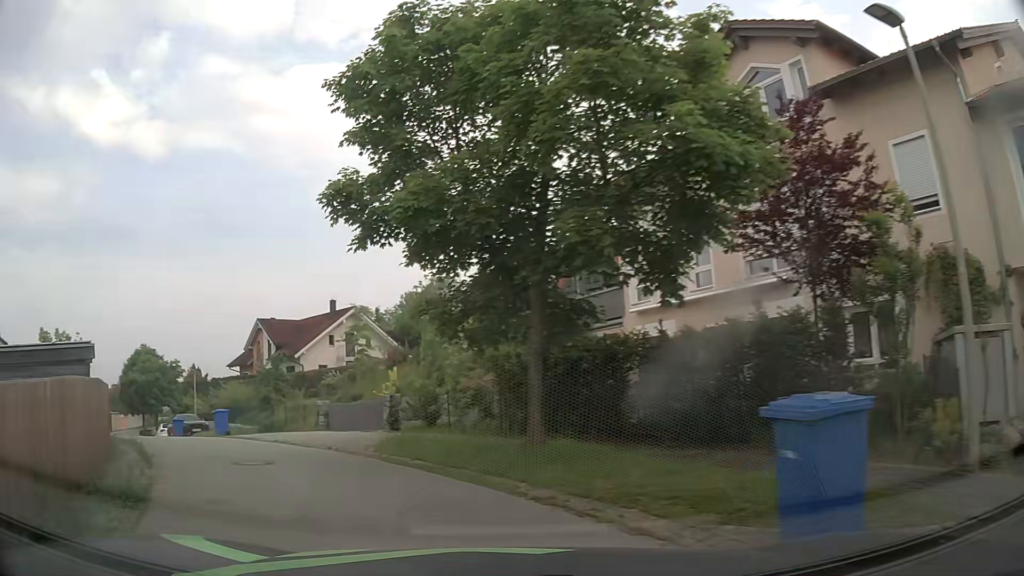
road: residential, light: Day
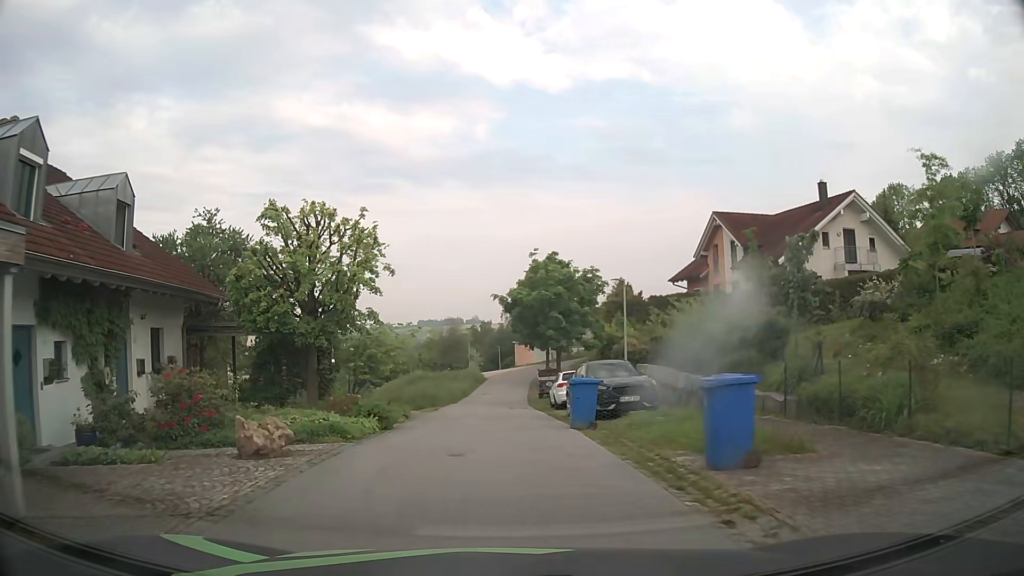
(-8.3, +18.1) m; -38°
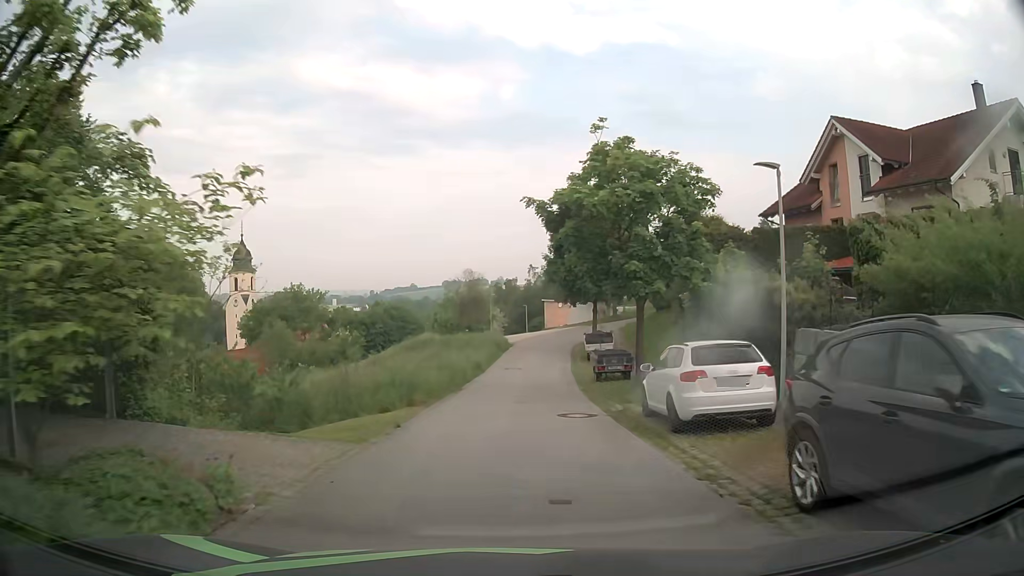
(-0.4, +14.3) m; -2°
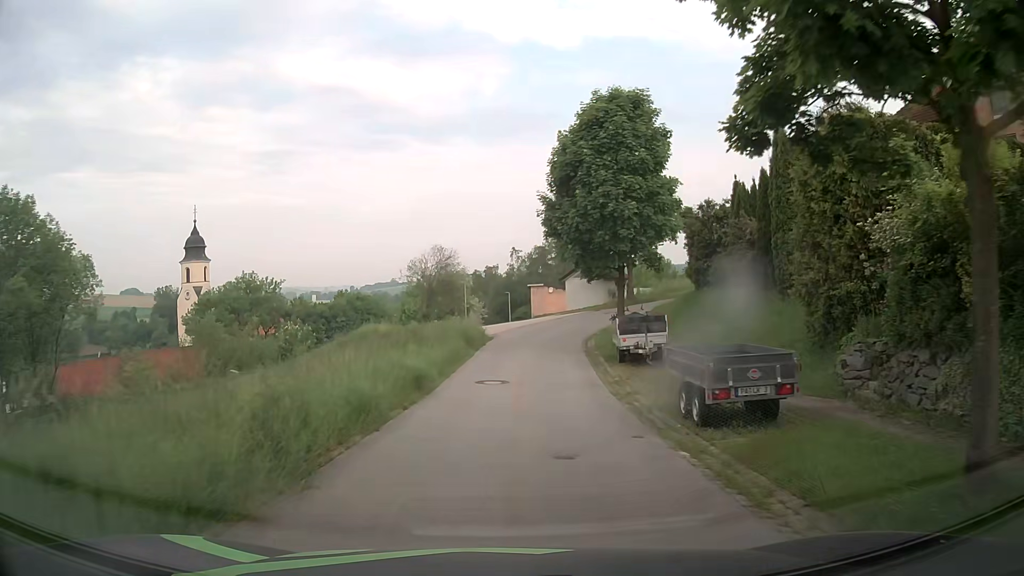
(+0.2, +14.7) m; +1°
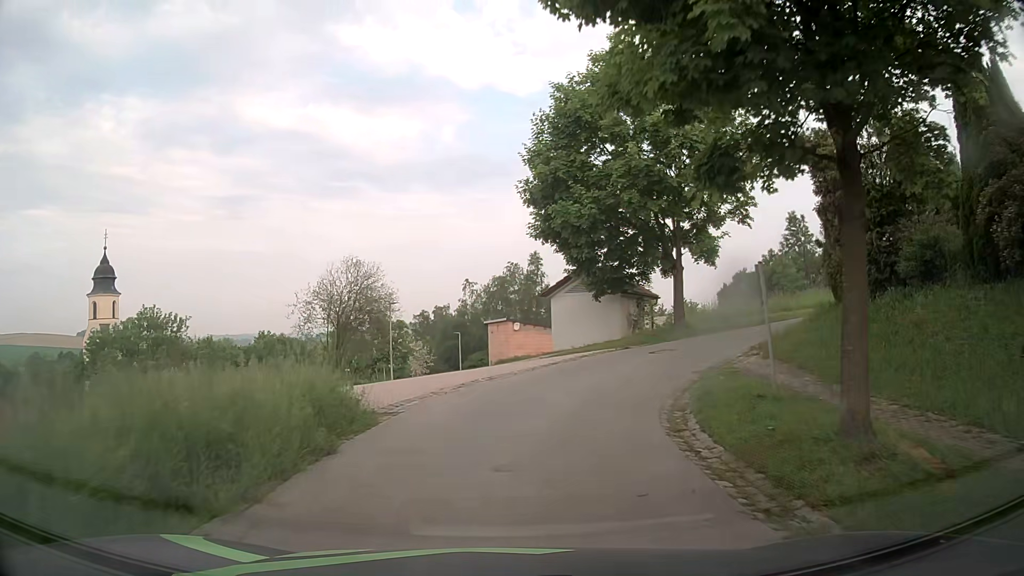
(+0.5, +19.5) m; +5°
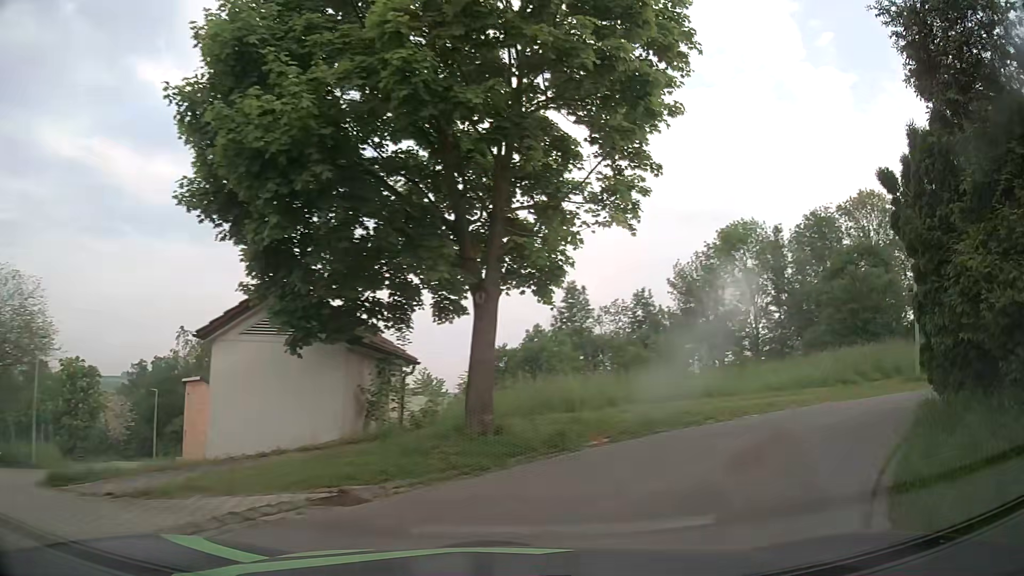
(+1.4, +12.5) m; +18°
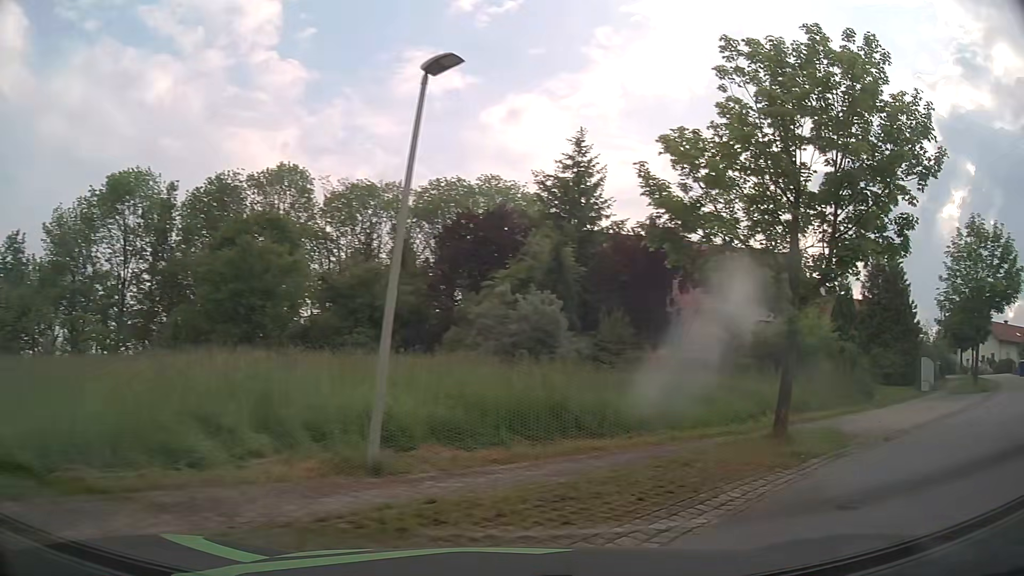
(+5.2, +10.5) m; +56°
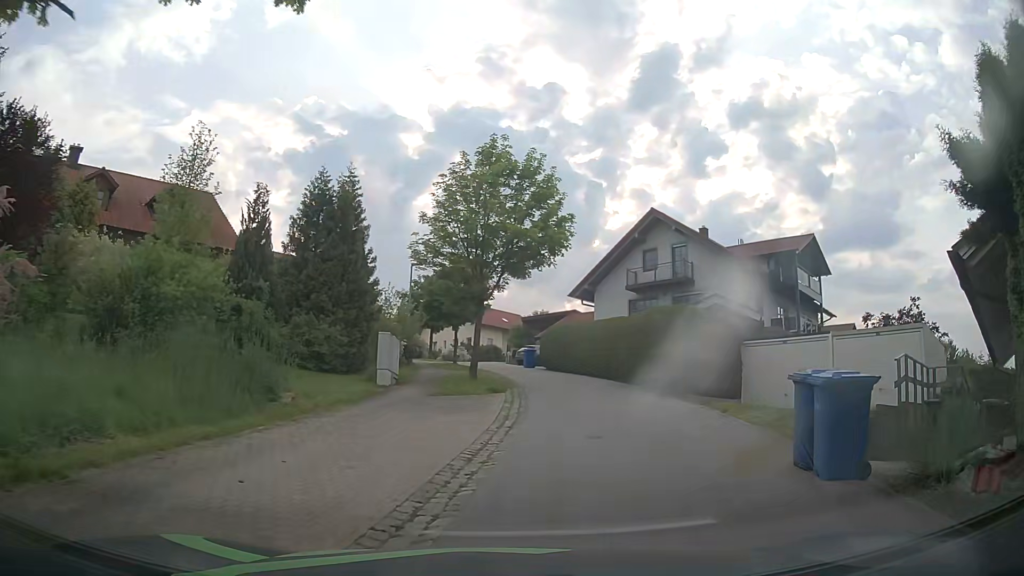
(+5.5, +9.8) m; +49°
